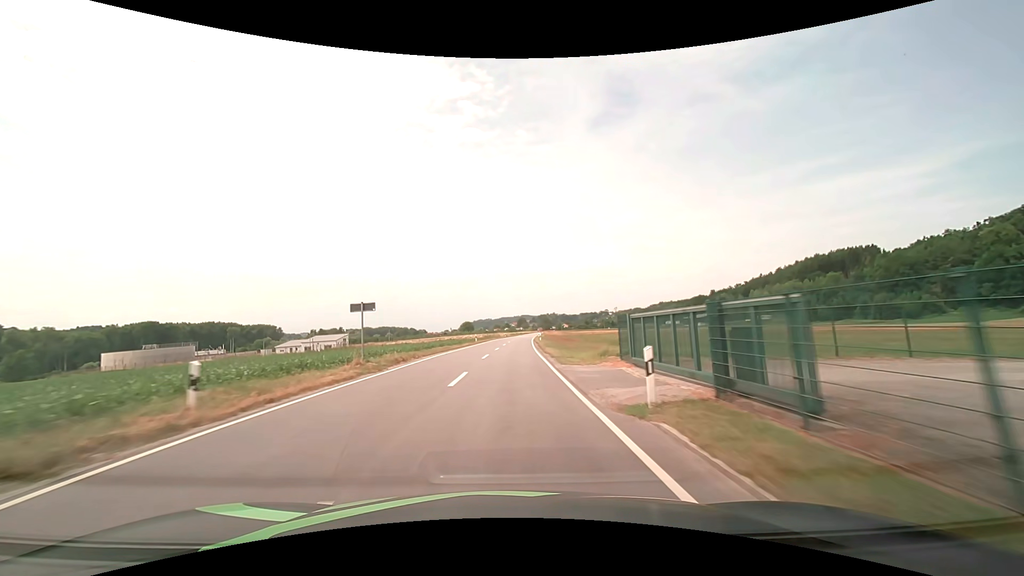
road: secondary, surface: asphalt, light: Day
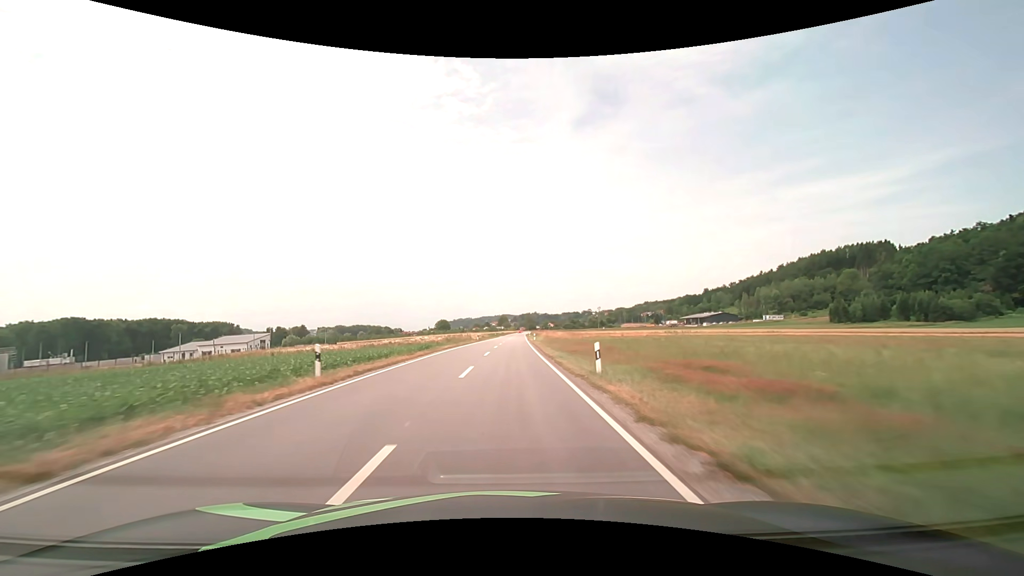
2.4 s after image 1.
(+0.8, +46.1) m; +2°
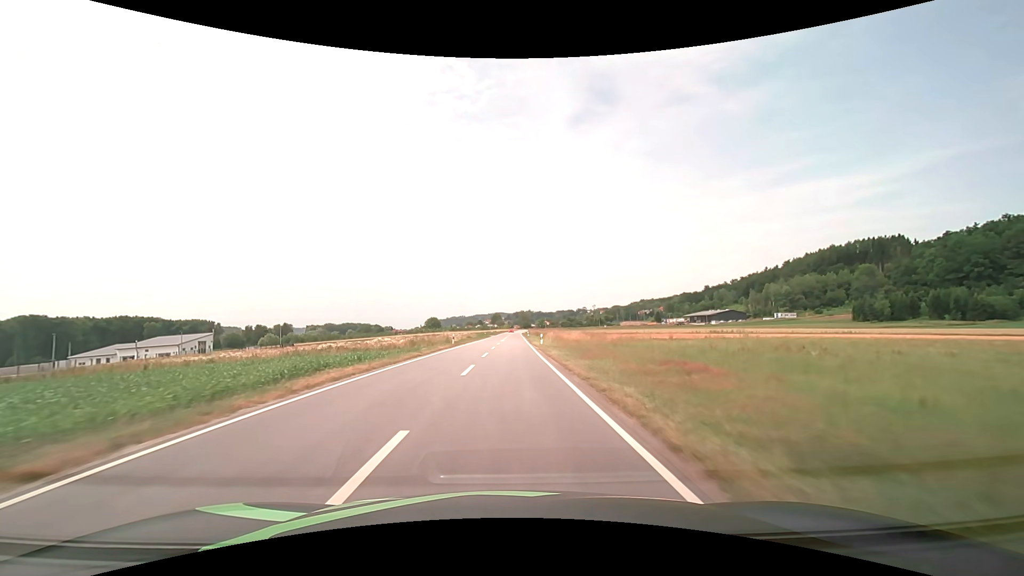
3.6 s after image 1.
(+0.2, +23.3) m; +1°
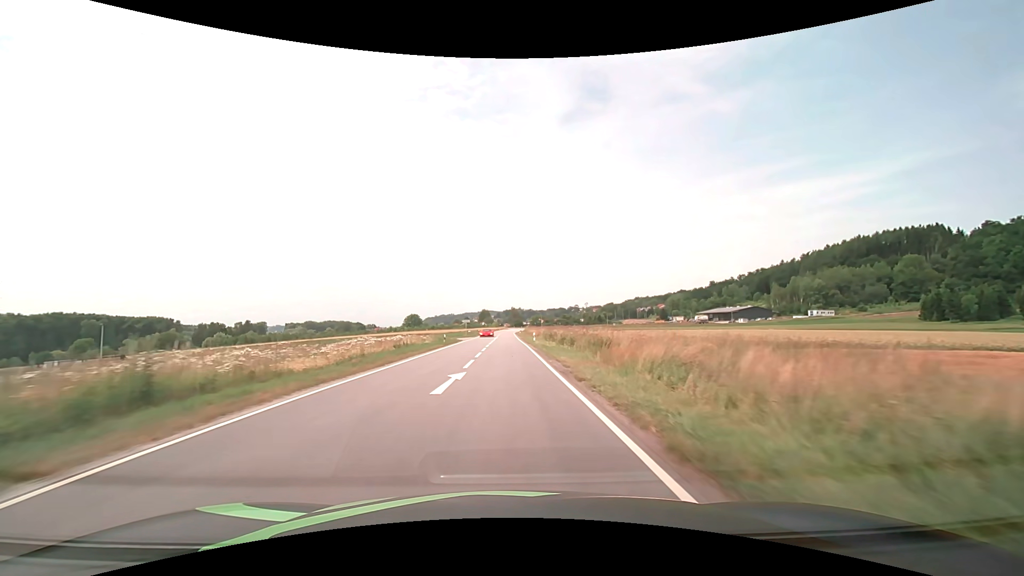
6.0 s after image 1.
(+0.5, +47.2) m; +1°
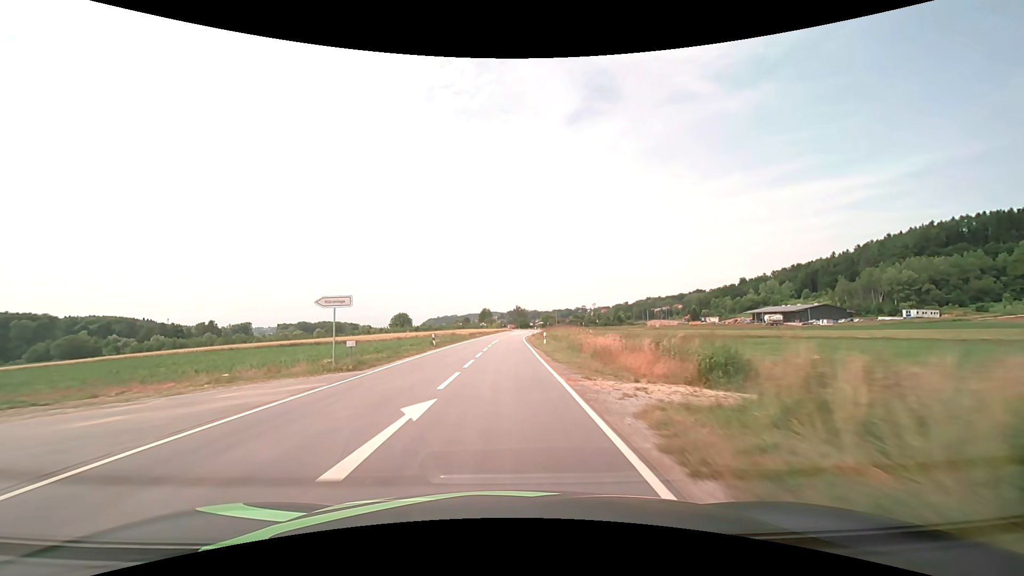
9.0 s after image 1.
(+0.1, +59.7) m; -1°
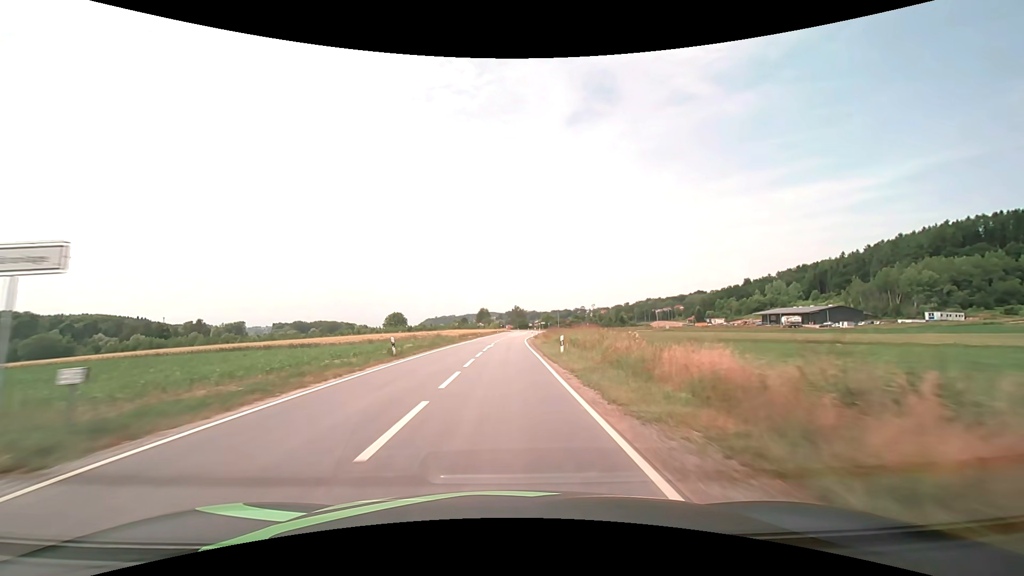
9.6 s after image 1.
(0.0, +12.0) m; 0°
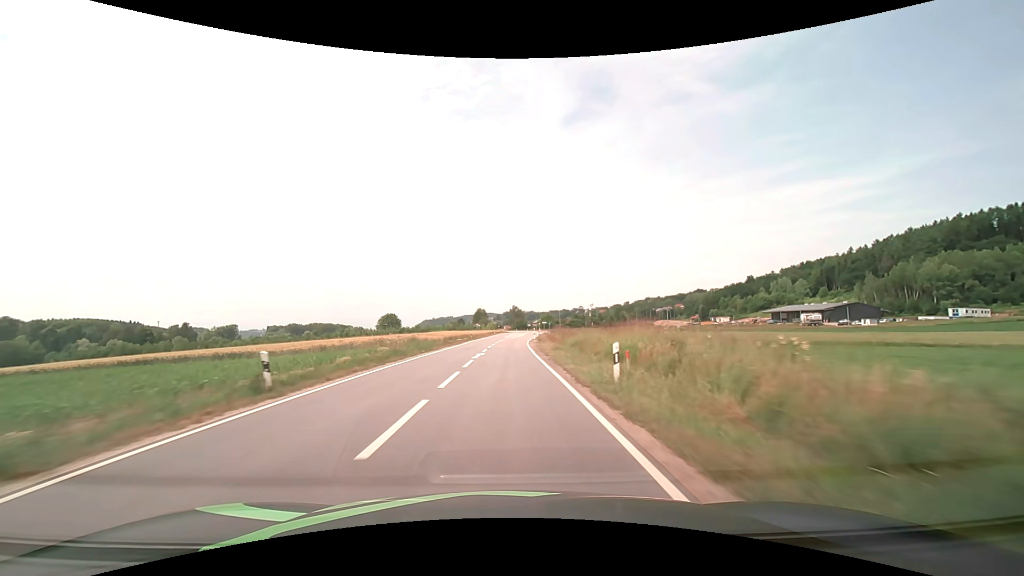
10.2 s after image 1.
(0.0, +11.9) m; 0°
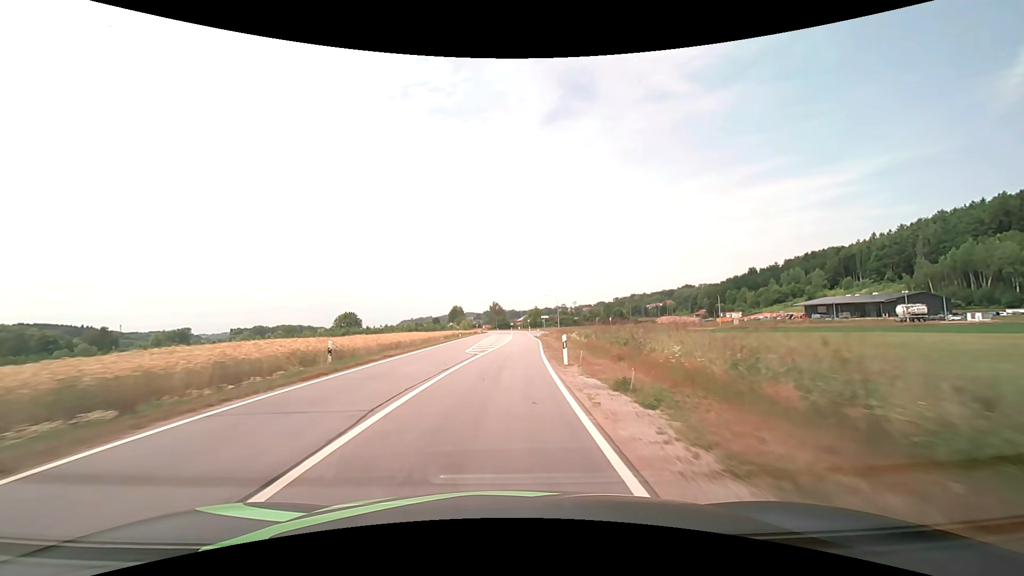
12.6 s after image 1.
(+0.7, +46.1) m; +2°
(0, +10) (0, +20) (+1, +30) (+1, +40) (+1, +50) (+2, +60) (+2, +70) (+2, +80) (+2, +90) (+2, +100) m
